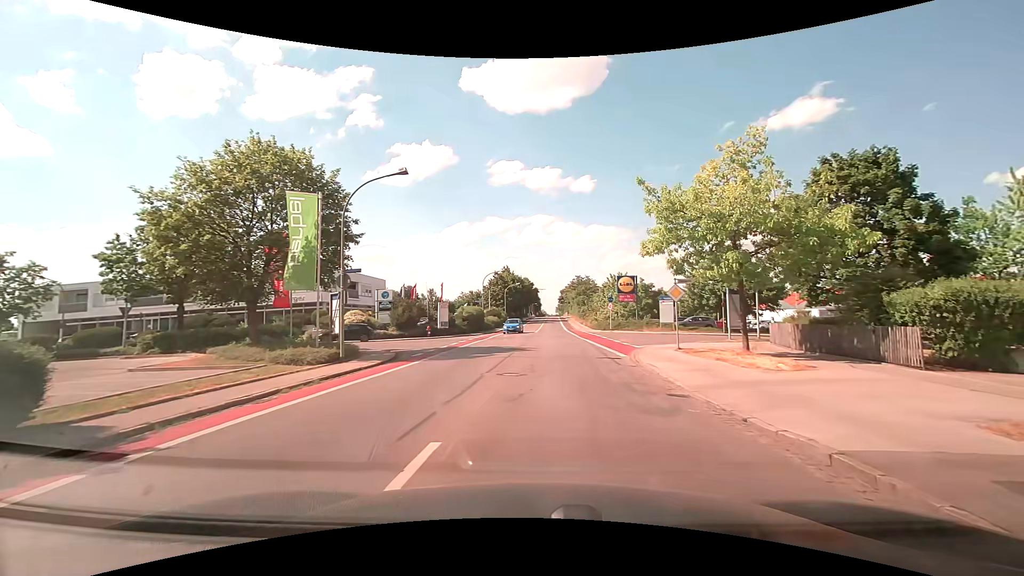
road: tertiary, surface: asphalt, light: Day
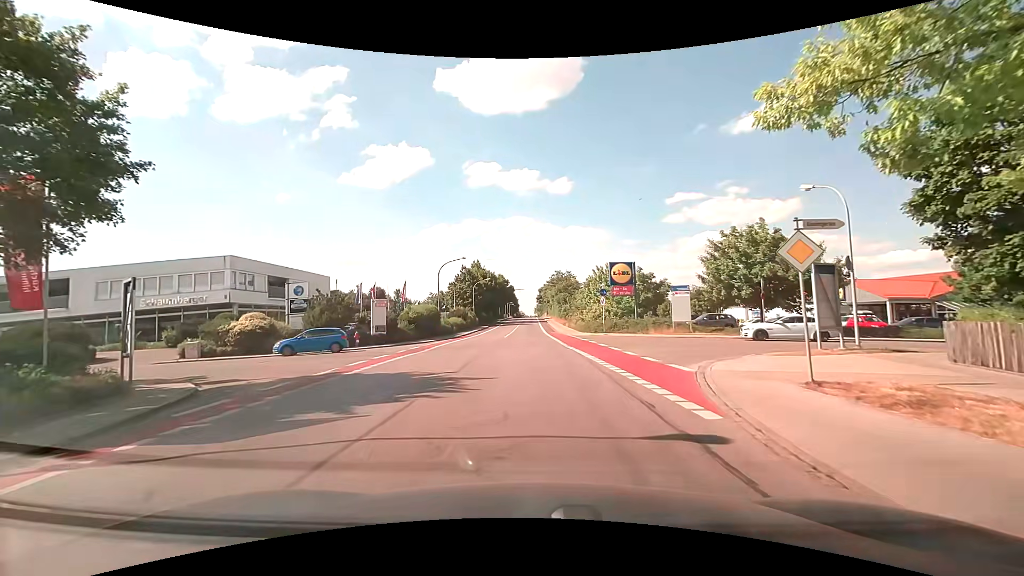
(+0.9, +13.1) m; +3°
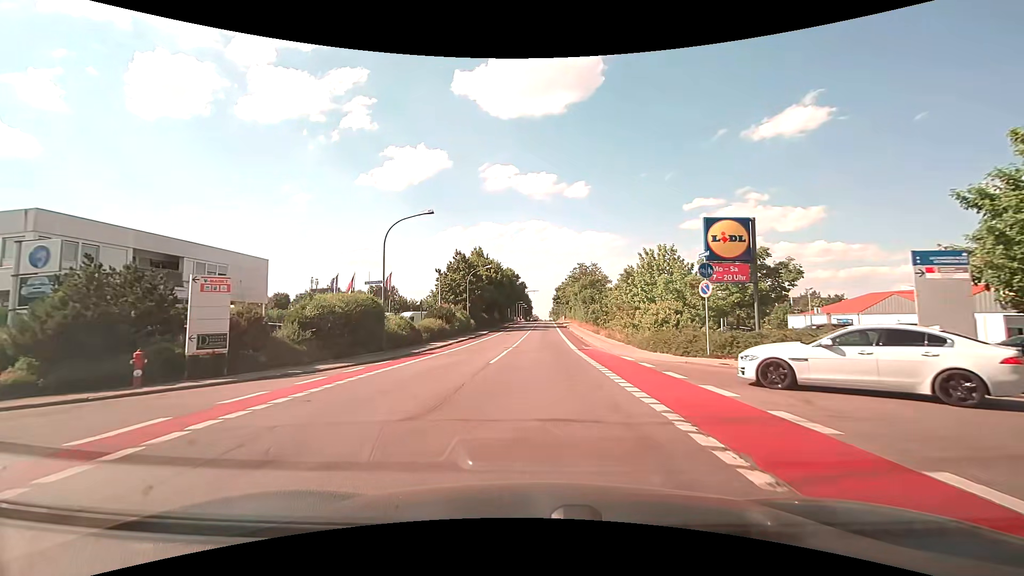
(-0.3, +21.0) m; -1°
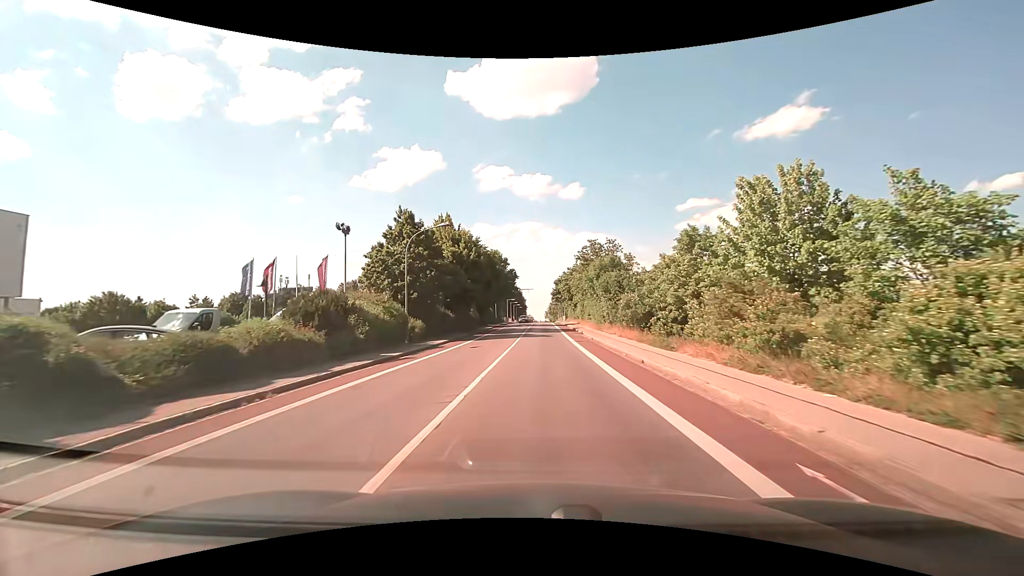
(+0.1, +24.1) m; +1°
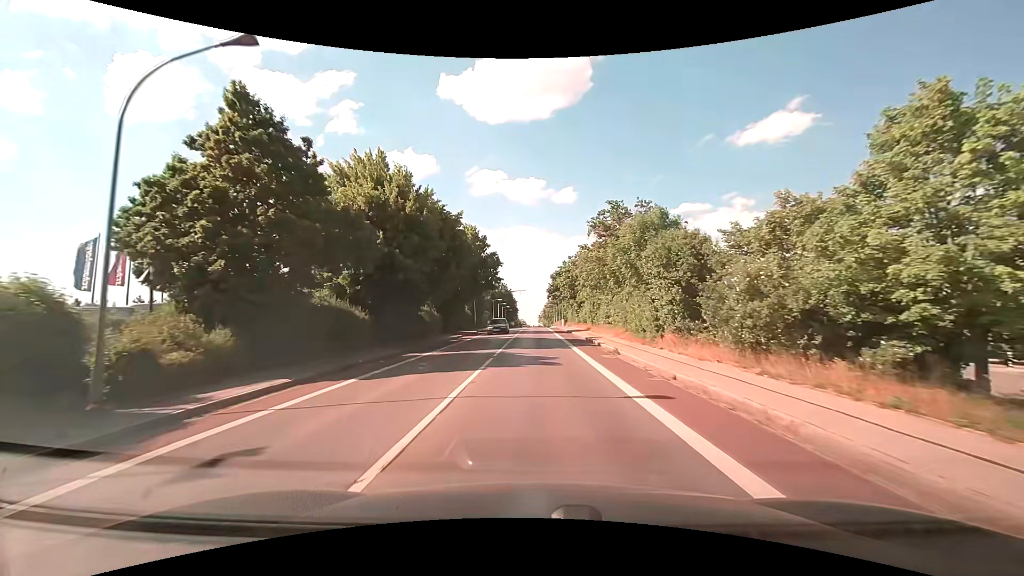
(+0.2, +20.4) m; 0°
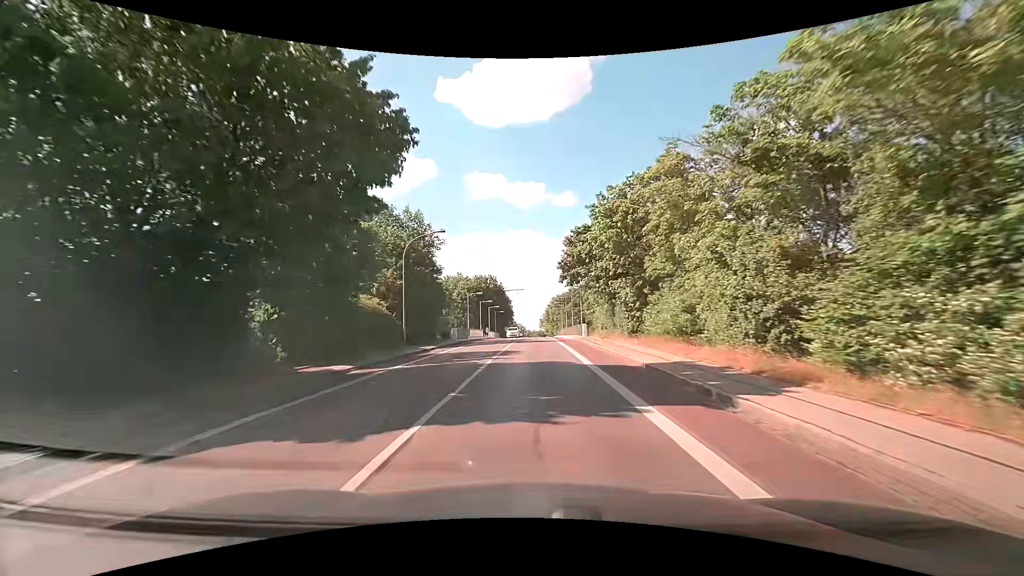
(+0.2, +36.1) m; 0°
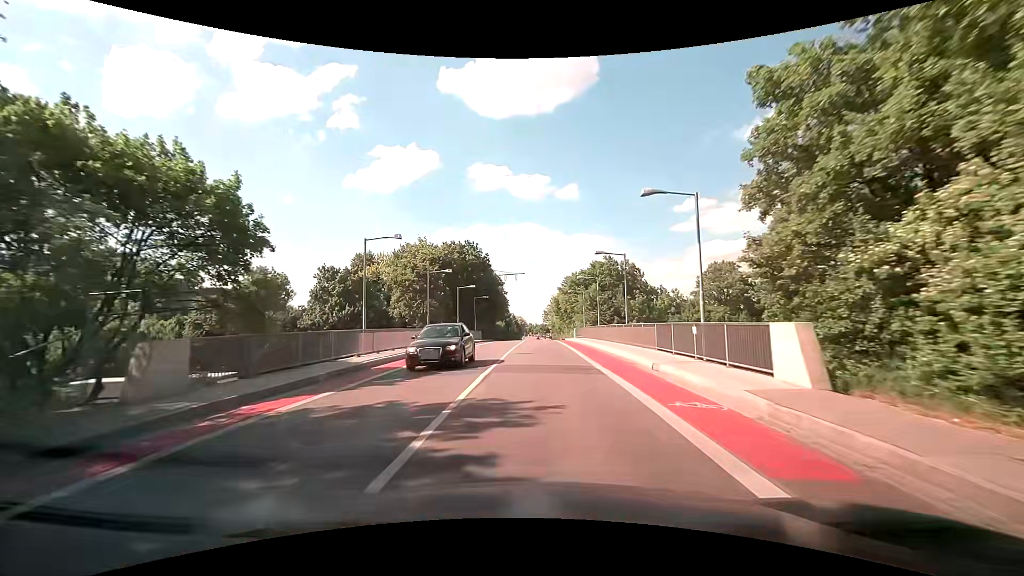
(-0.5, +37.4) m; -1°
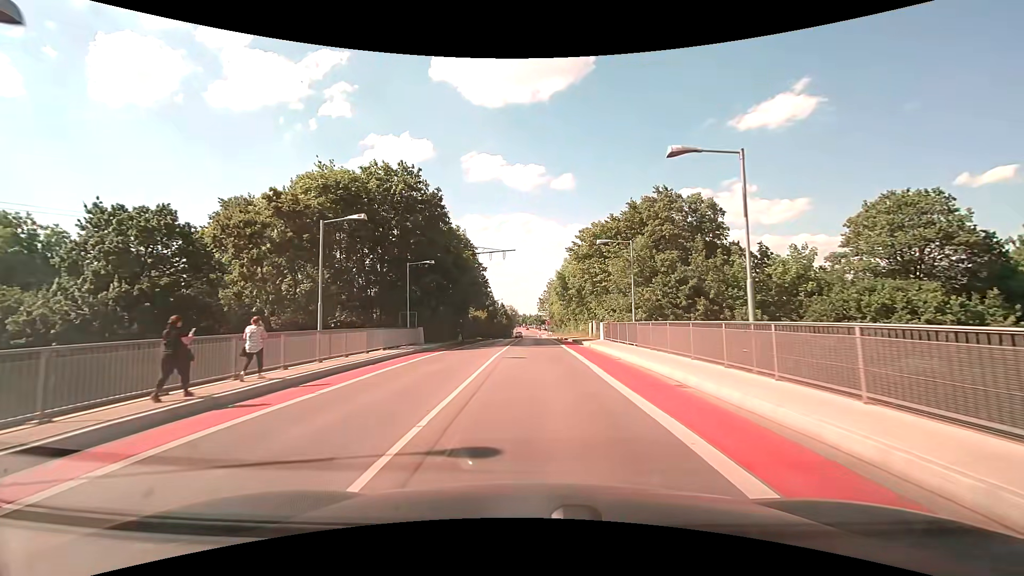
(+0.4, +30.5) m; +1°
(0, +10) (0, +20) (0, +30) (0, +40) (0, +50) (0, +60) (0, +70) (0, +80) (0, +90) (0, +100) m
